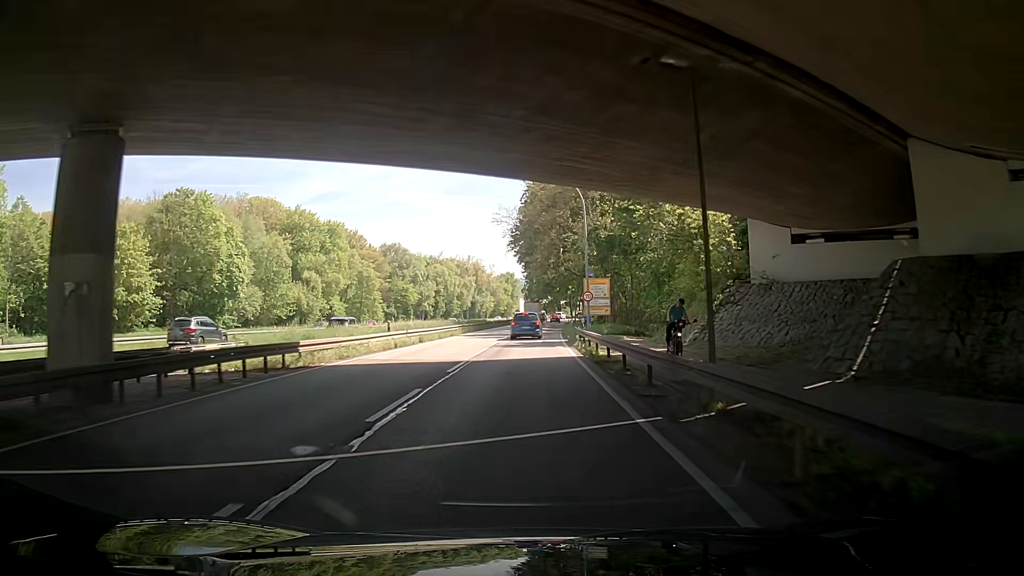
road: trunk_link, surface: asphalt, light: Day
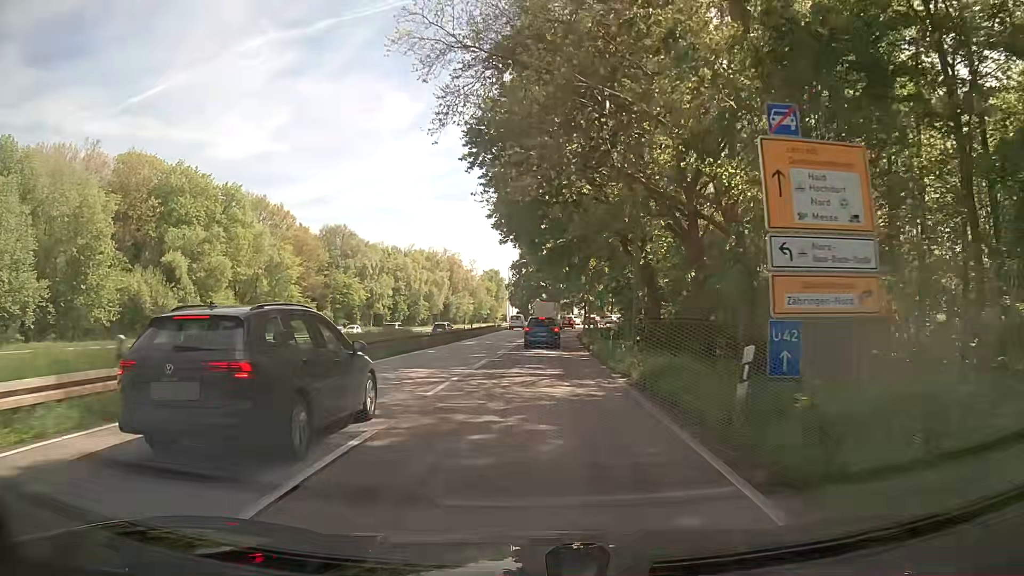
(0.0, +44.5) m; +2°
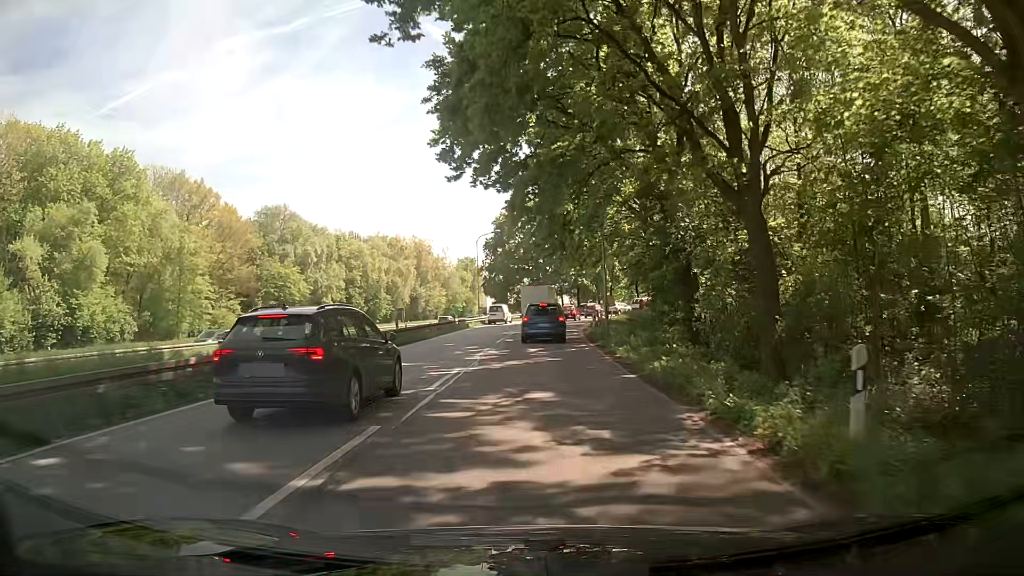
(+0.2, +23.7) m; +1°
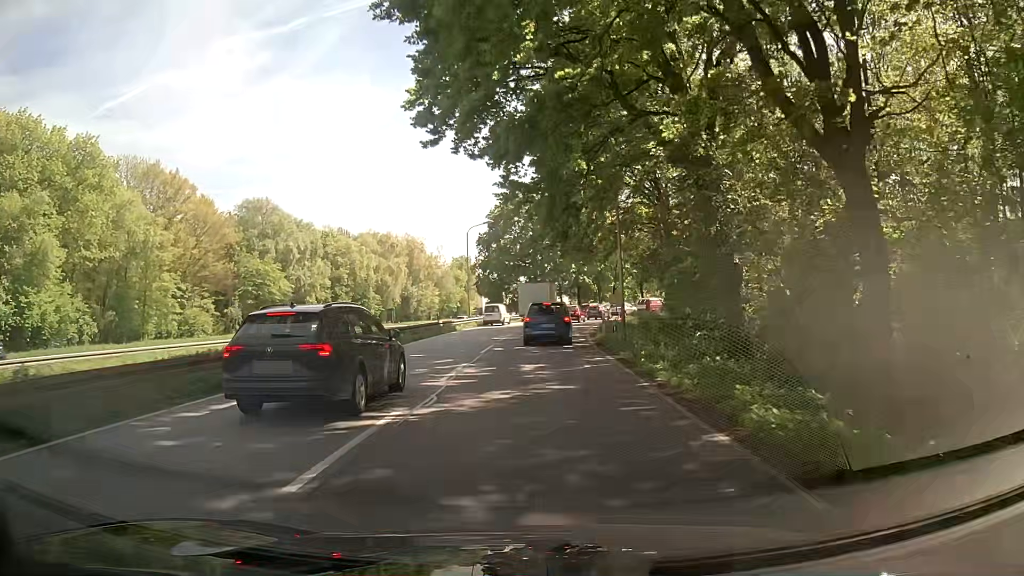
(+0.1, +6.8) m; +1°
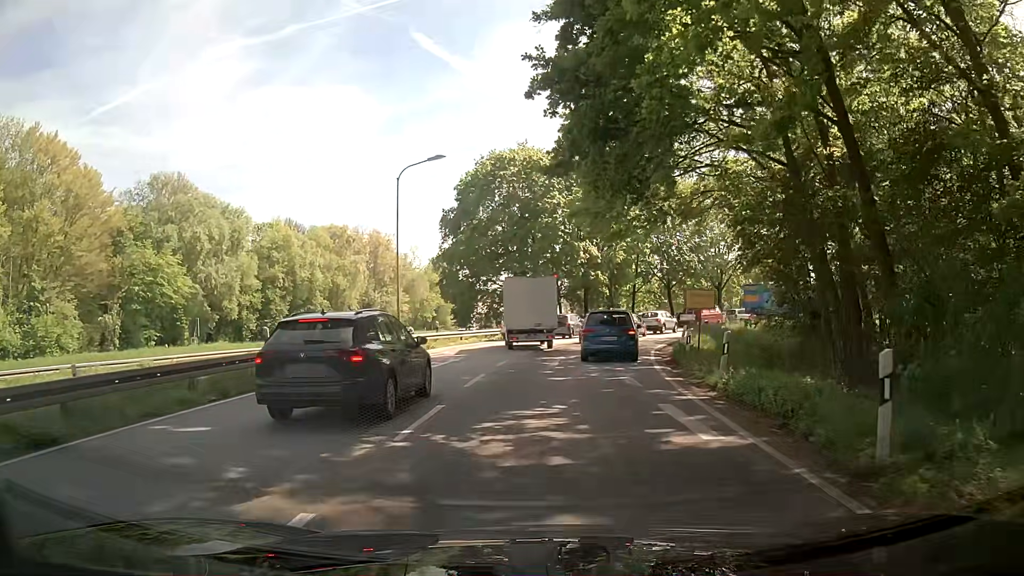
(+0.1, +26.0) m; +2°
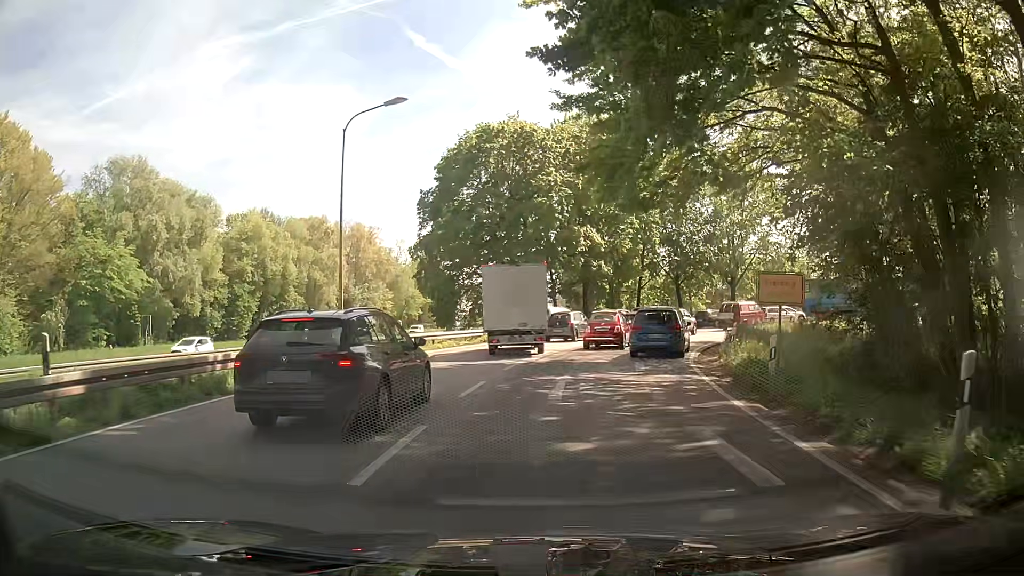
(-0.1, +7.9) m; 0°
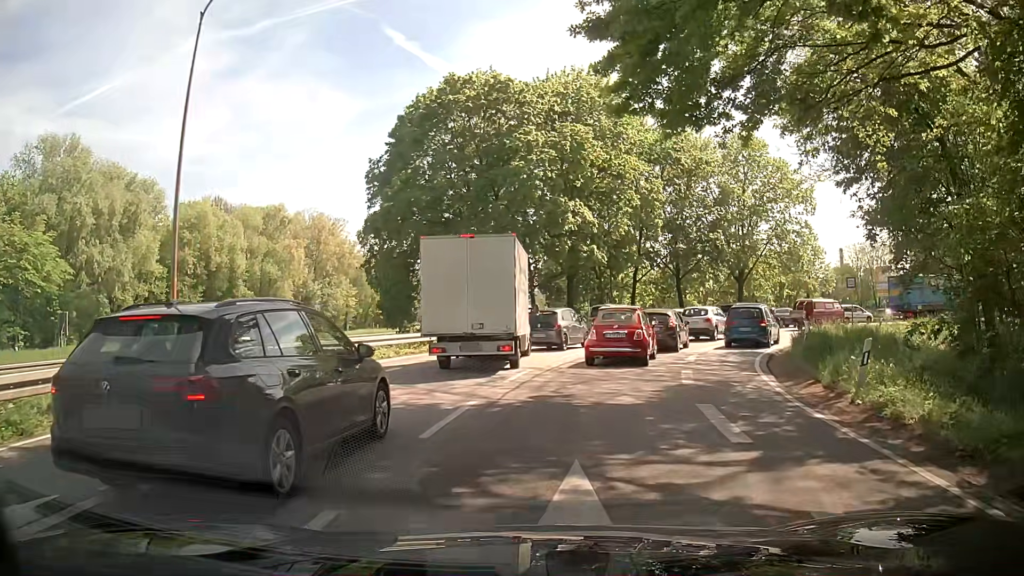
(+0.1, +9.6) m; +2°
